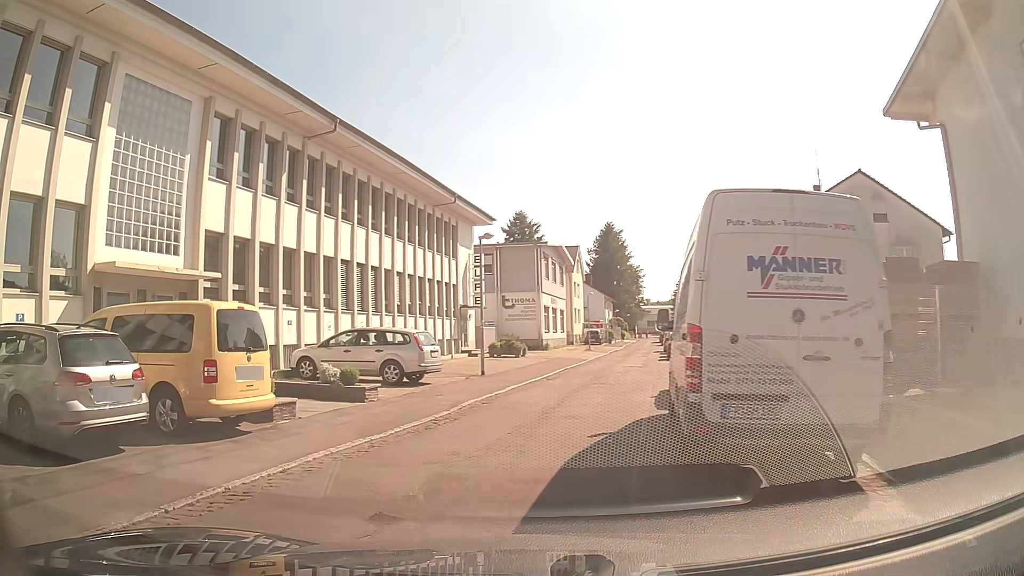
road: residential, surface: asphalt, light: Day
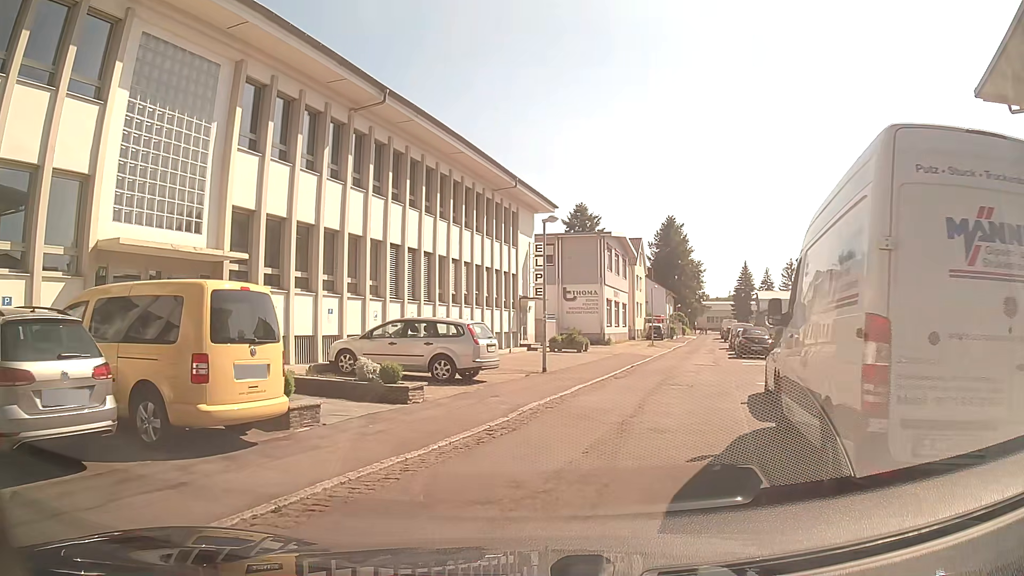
(-0.1, +2.2) m; -3°
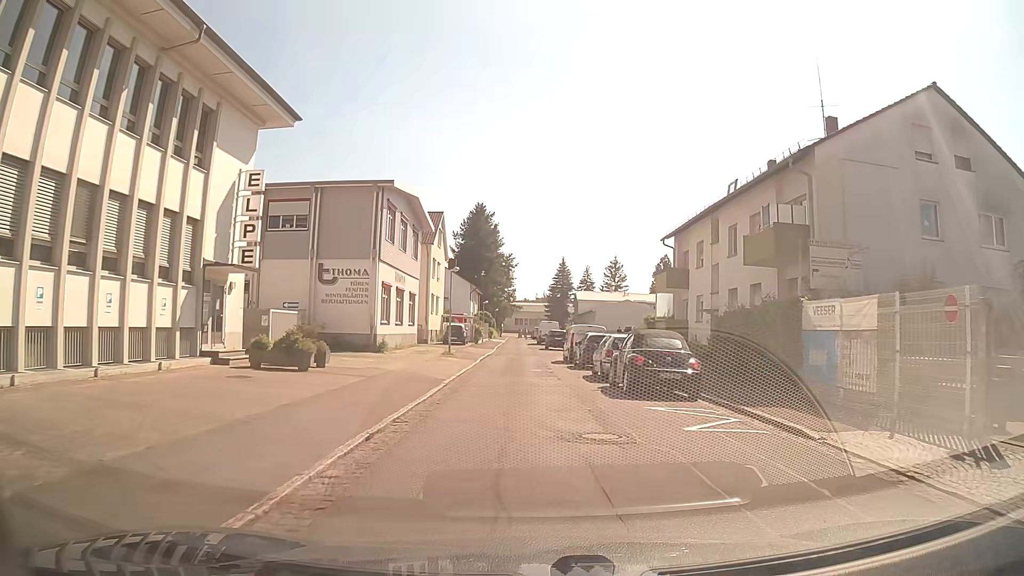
(+2.9, +17.3) m; +16°
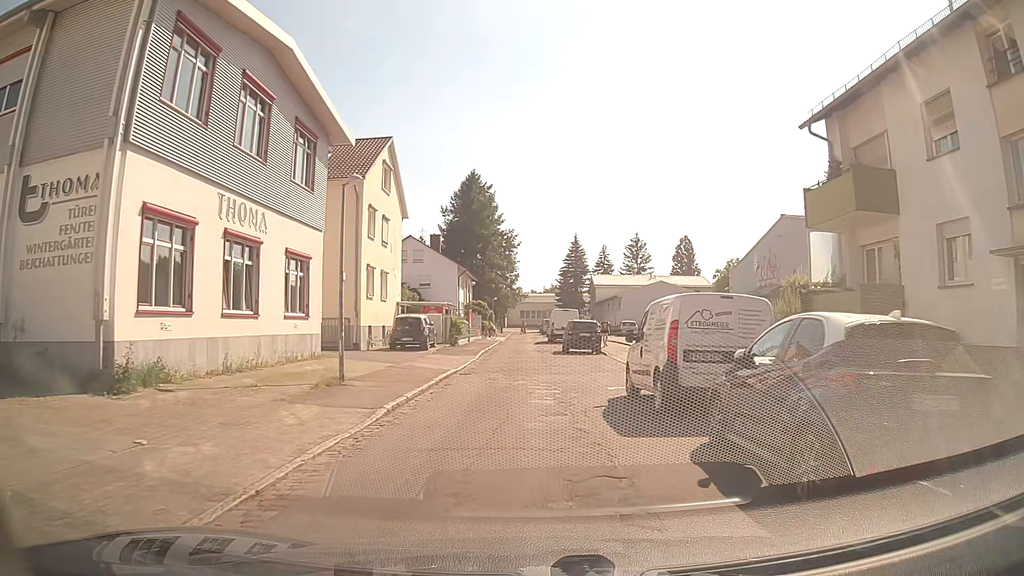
(0.0, +22.2) m; -1°
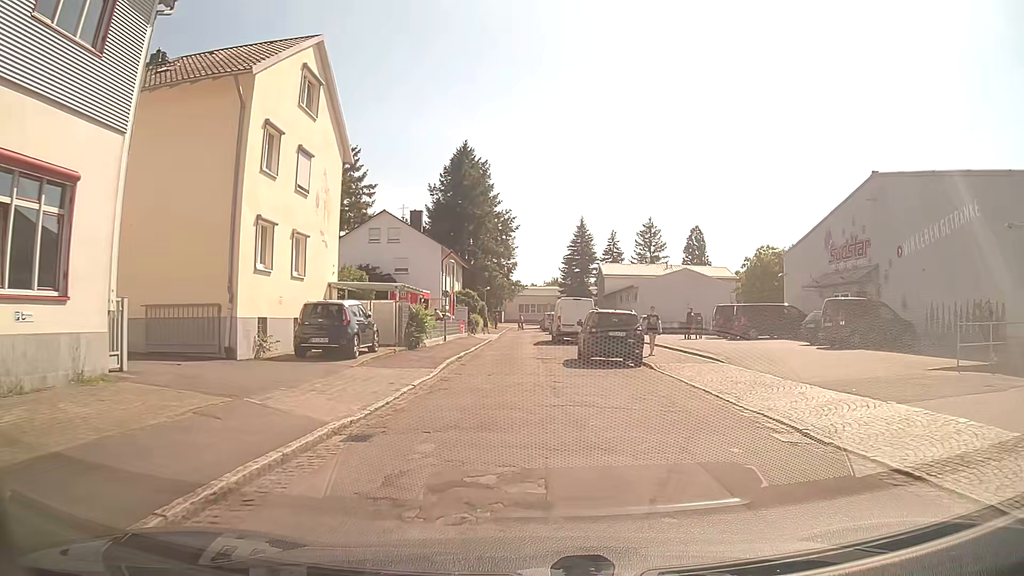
(0.0, +12.9) m; 0°
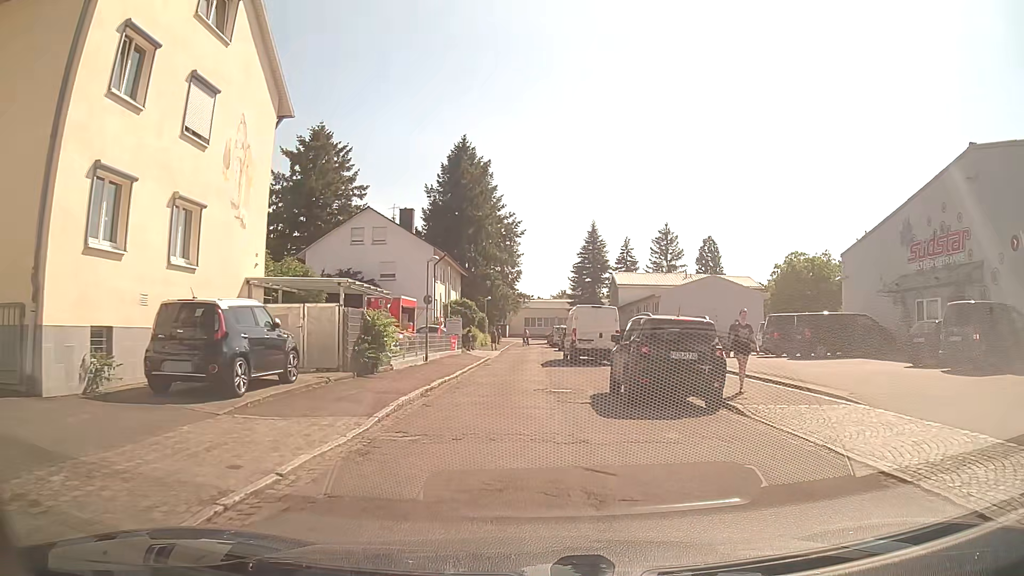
(0.0, +8.2) m; -1°
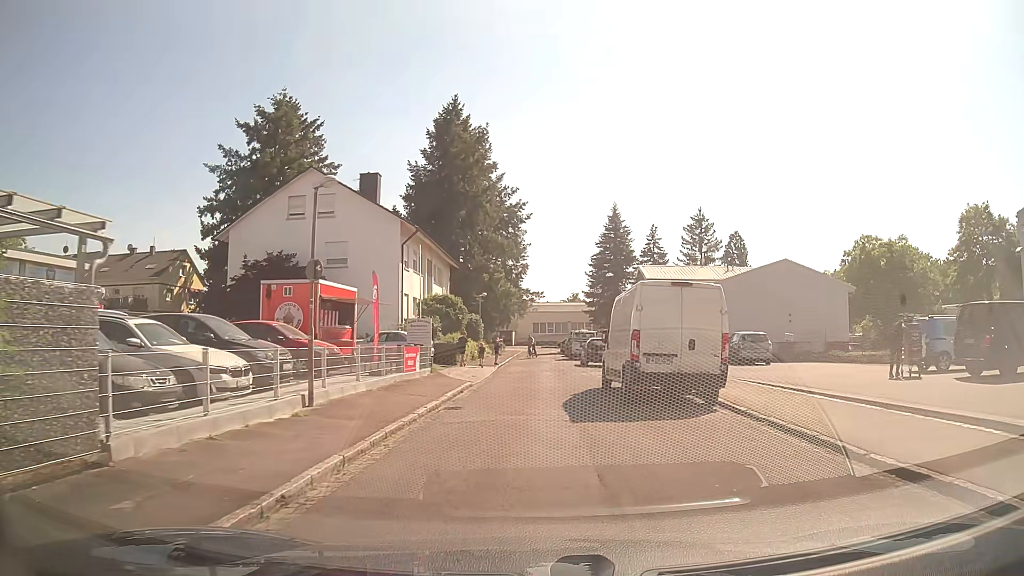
(+0.1, +15.4) m; 0°
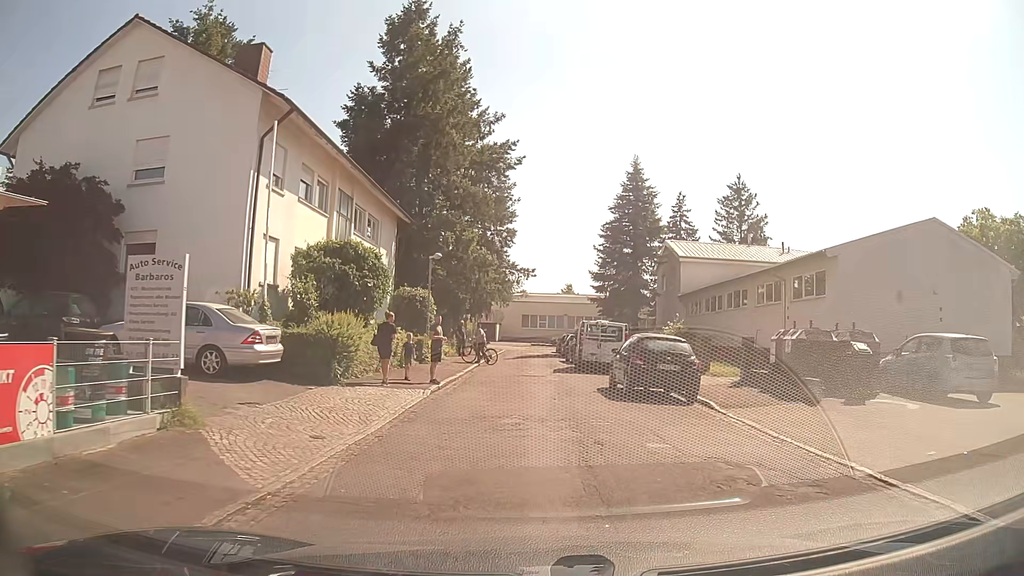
(+0.1, +18.4) m; 0°
